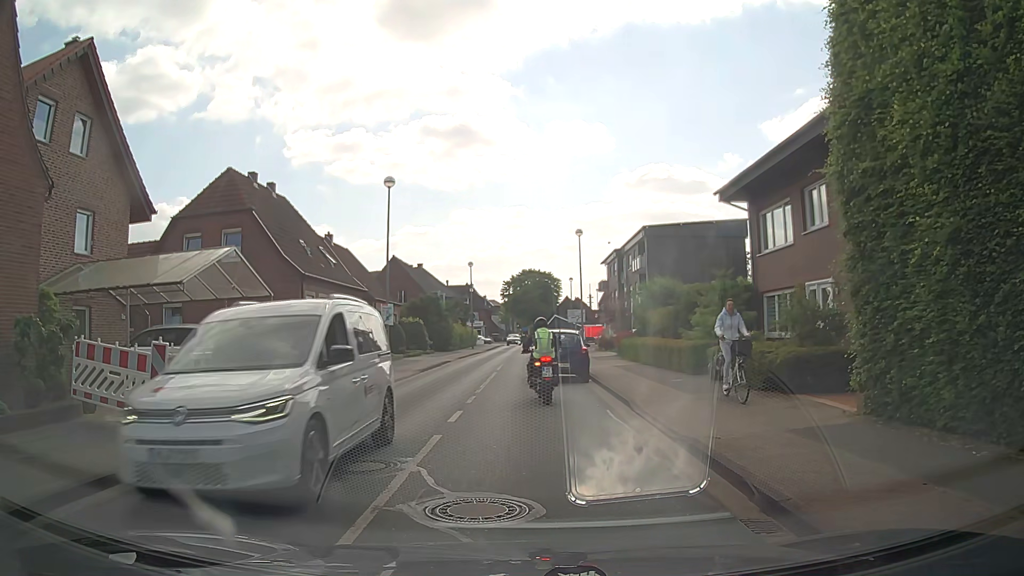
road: tertiary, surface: asphalt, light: Day
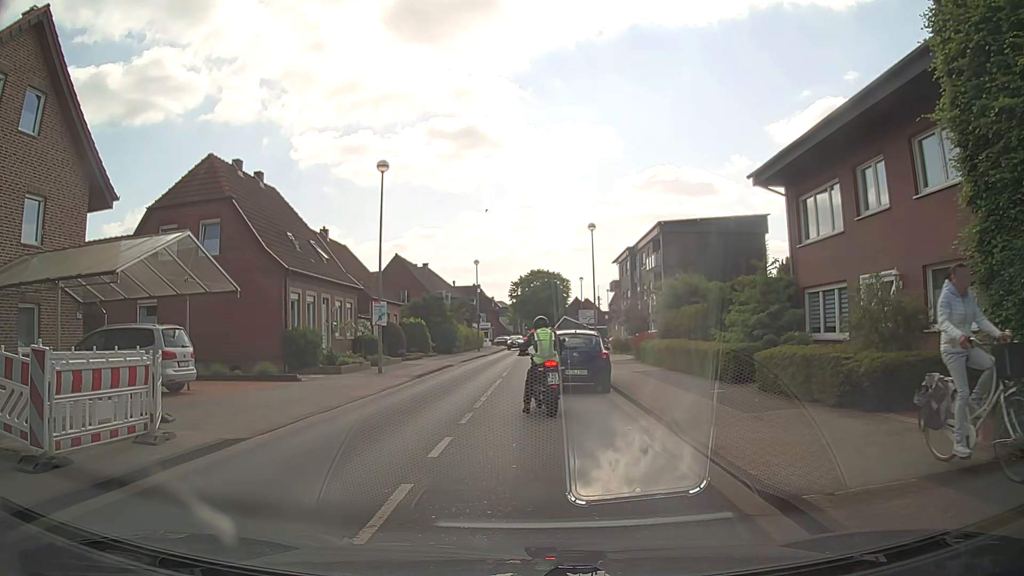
(0.0, +2.9) m; -2°
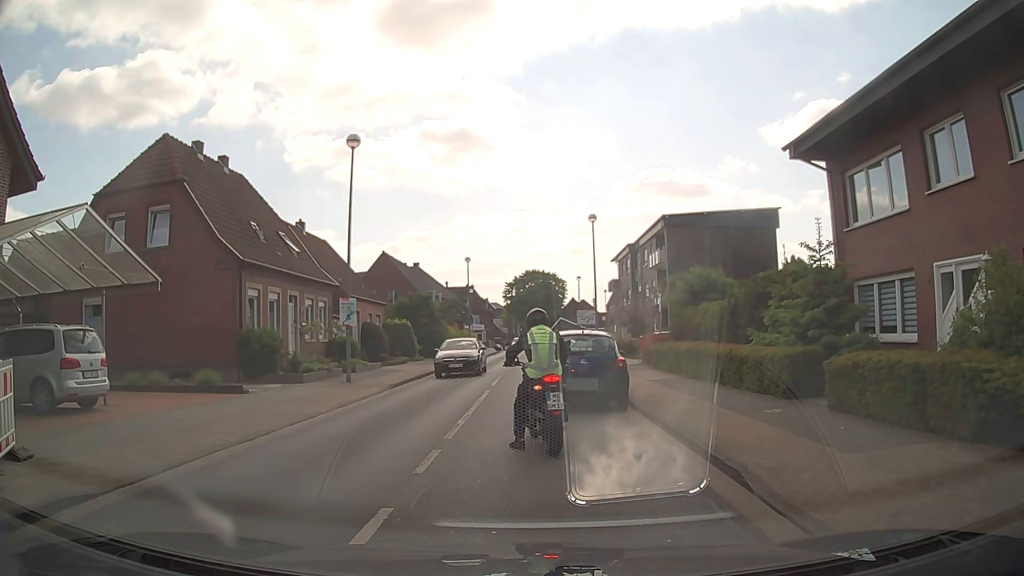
(-0.1, +3.6) m; -2°
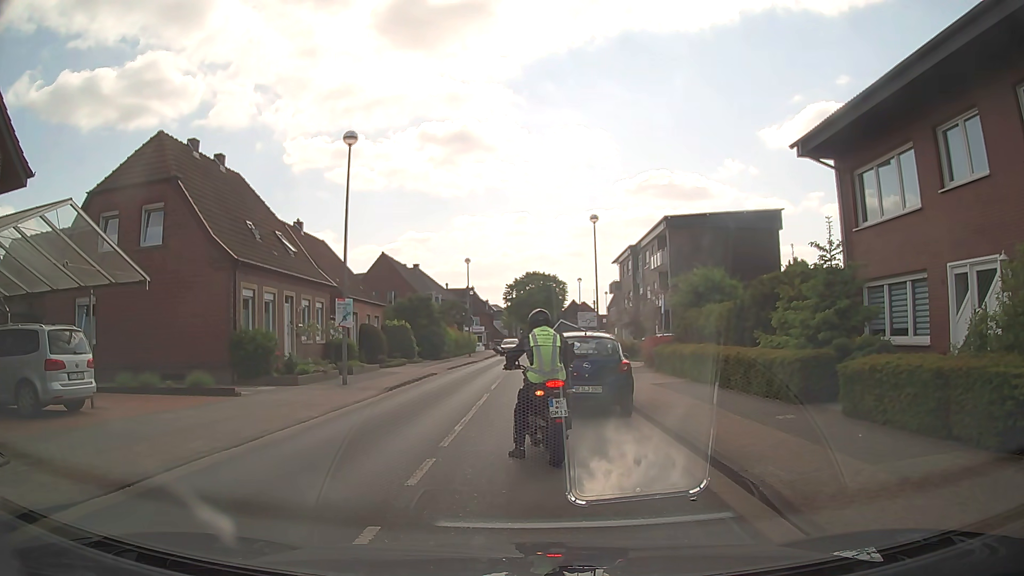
(0.0, +0.5) m; 0°
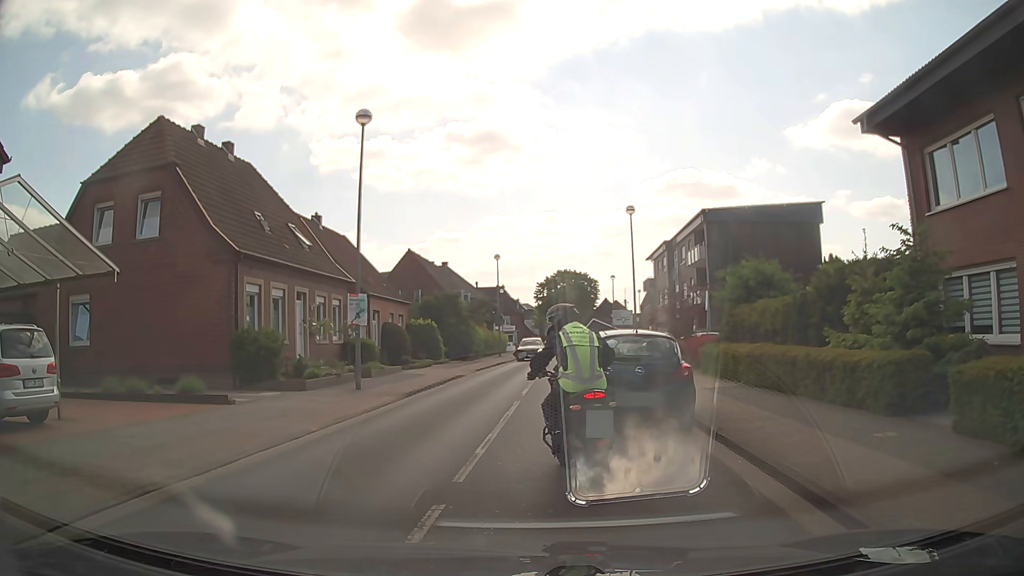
(0.0, +2.2) m; 0°
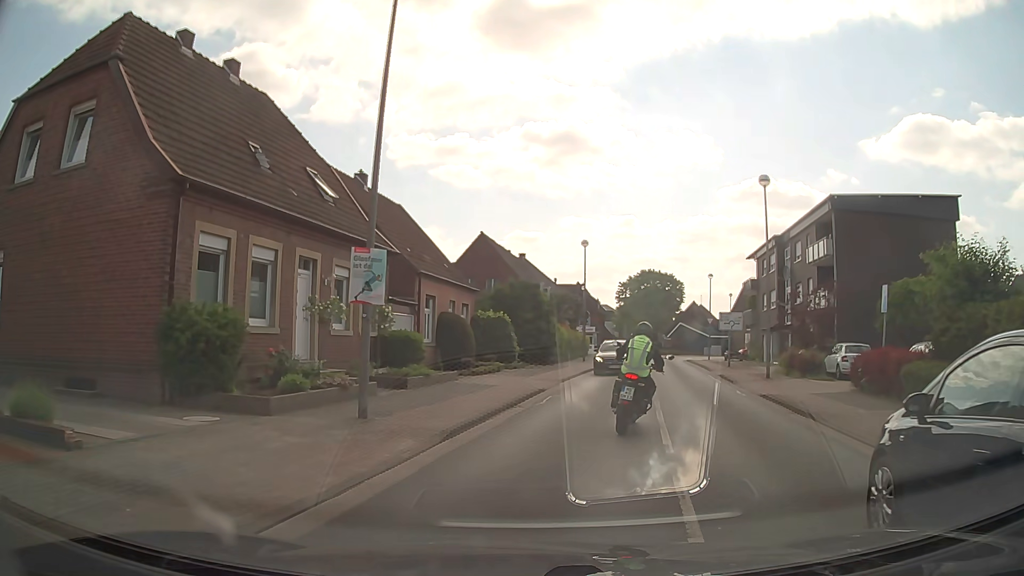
(-0.8, +8.5) m; -6°
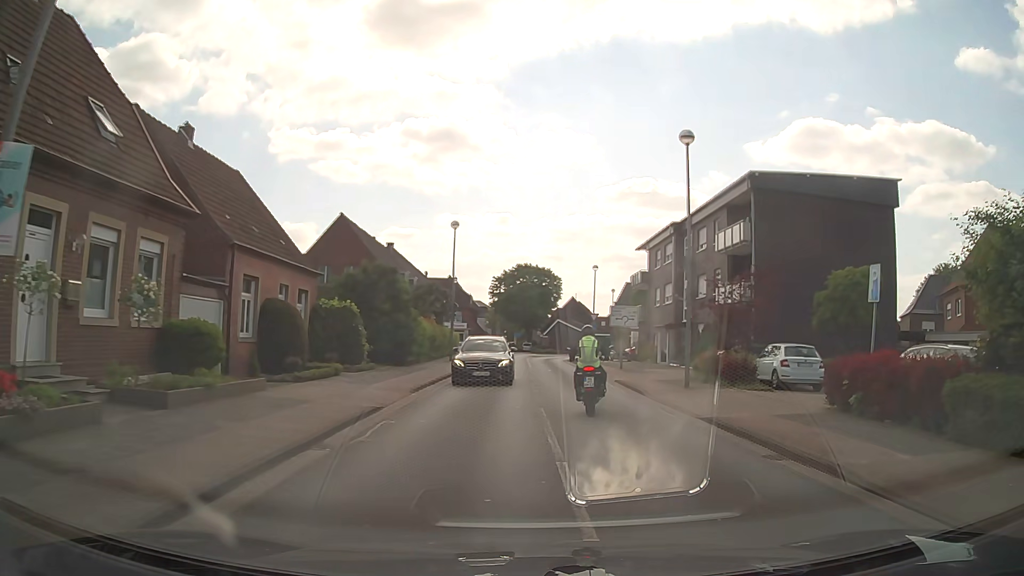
(+0.4, +6.2) m; +9°
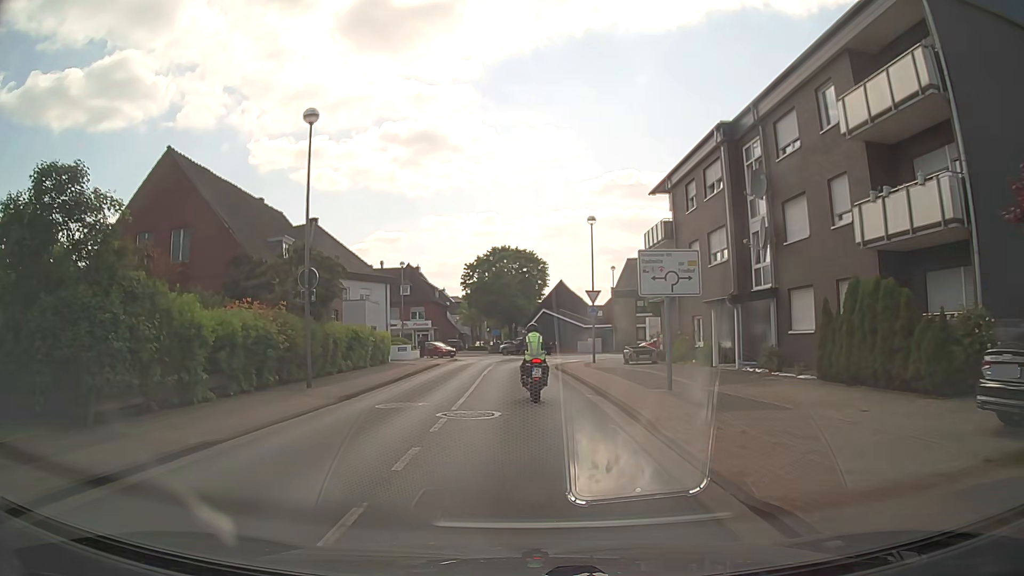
(+1.7, +20.4) m; +2°
(0, +10) (-1, +20) (-1, +30) (0, +40) (+2, +50) (+7, +59) (+1, +66) (-8, +71) (-17, +75) (-26, +79) m
